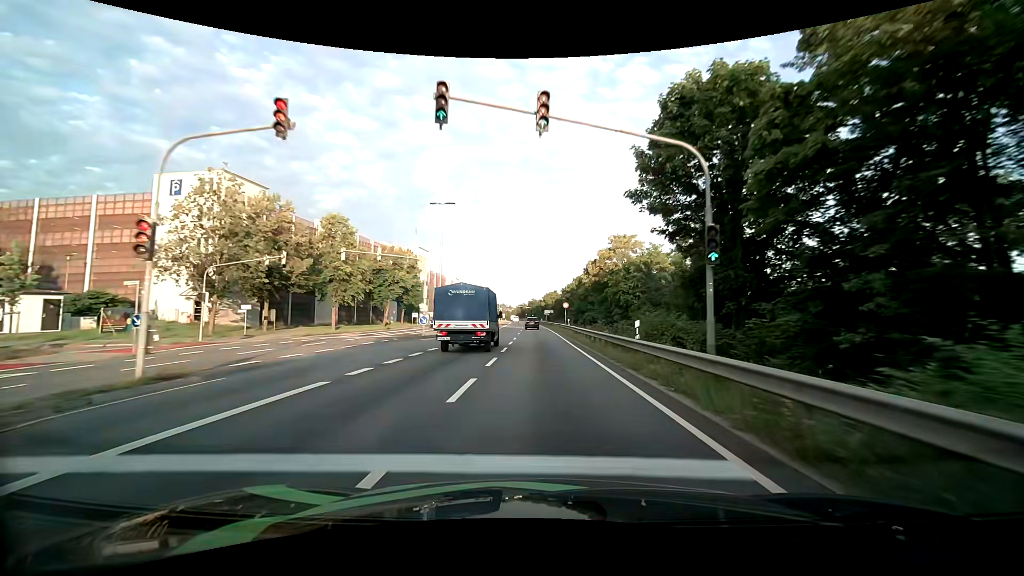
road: primary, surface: asphalt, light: Day
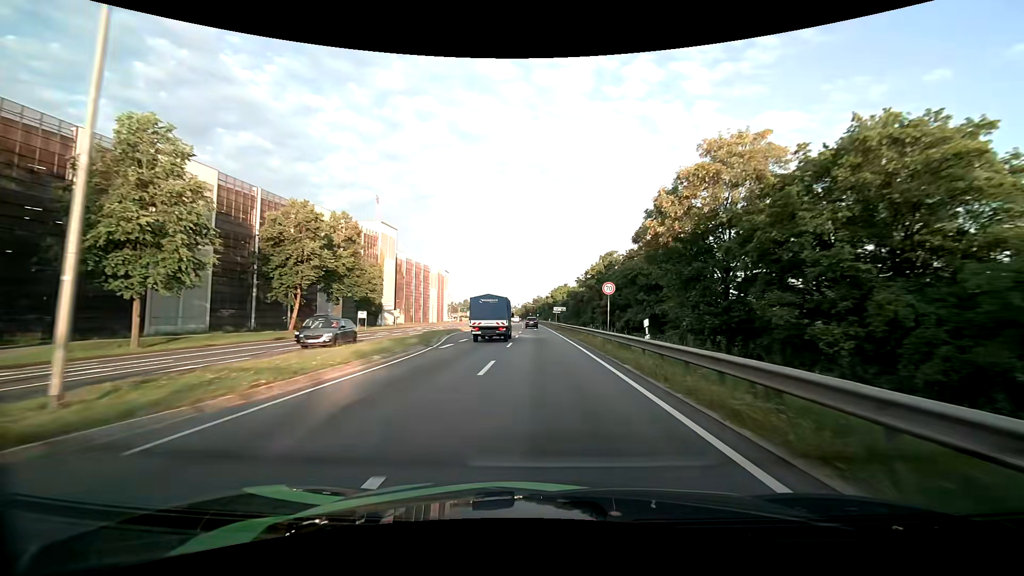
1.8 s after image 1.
(-0.2, +30.6) m; 0°
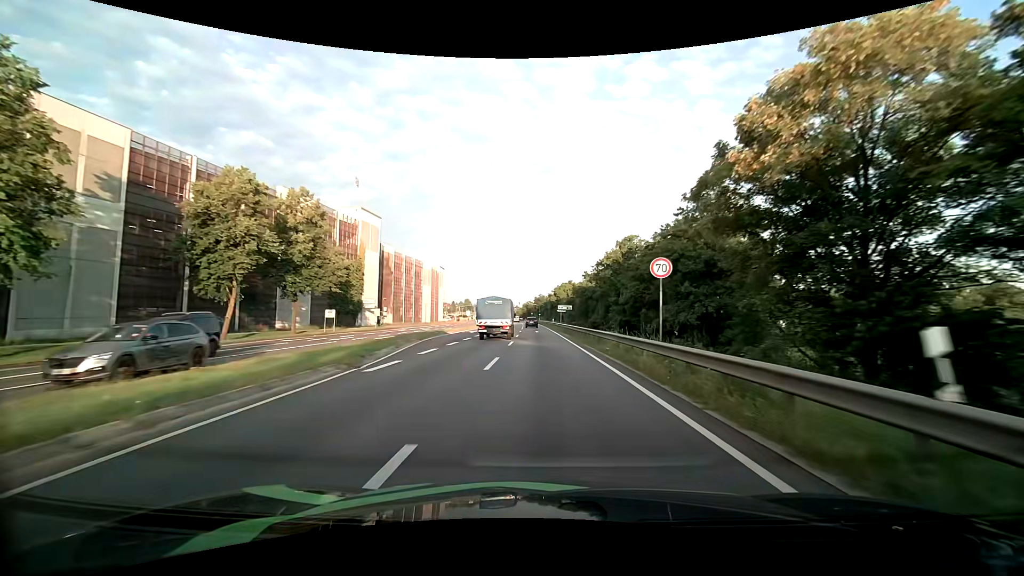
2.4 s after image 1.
(-0.1, +10.3) m; 0°
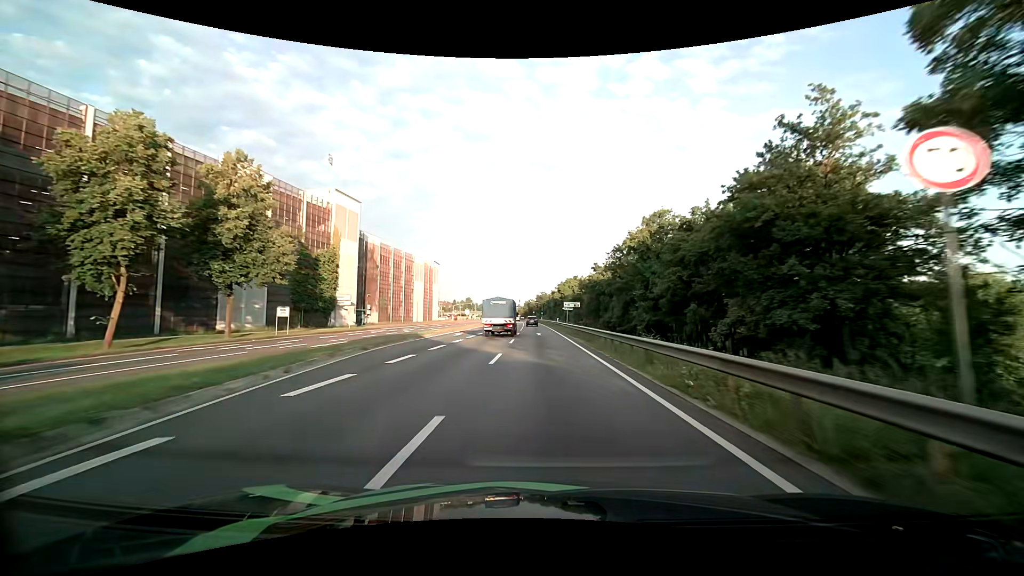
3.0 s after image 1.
(0.0, +10.1) m; -1°
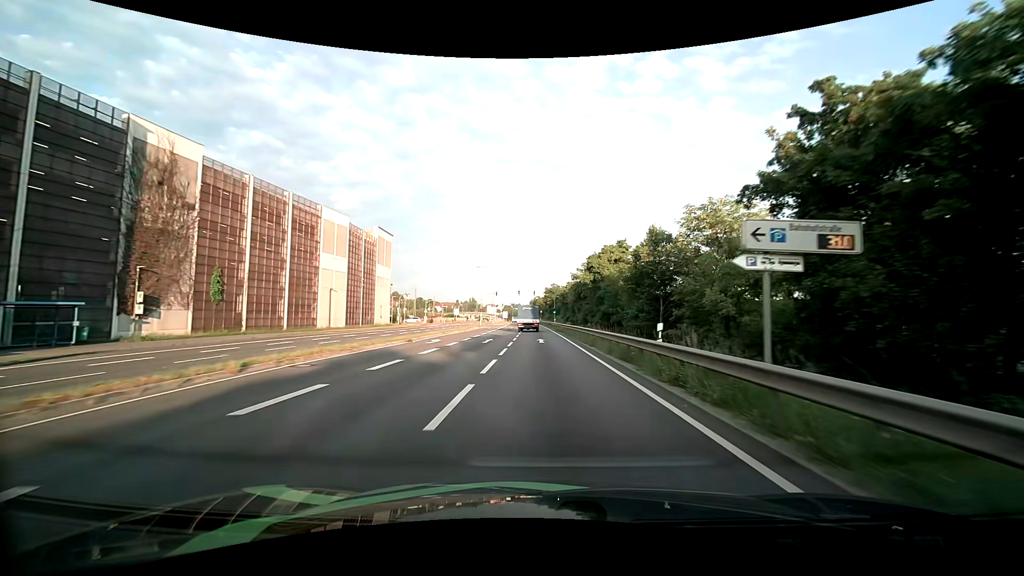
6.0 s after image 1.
(-0.3, +49.8) m; -1°
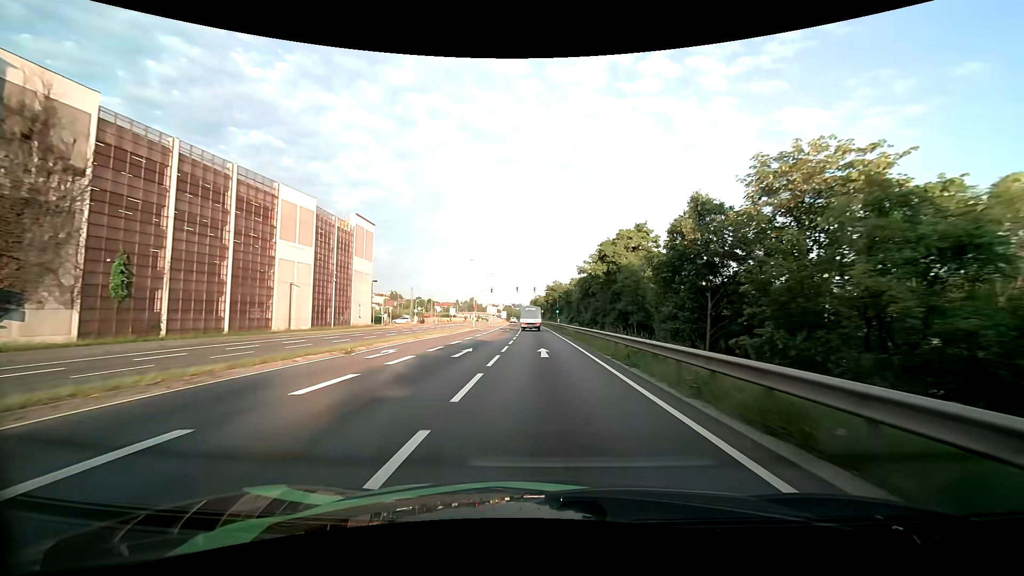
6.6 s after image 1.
(0.0, +10.0) m; 0°
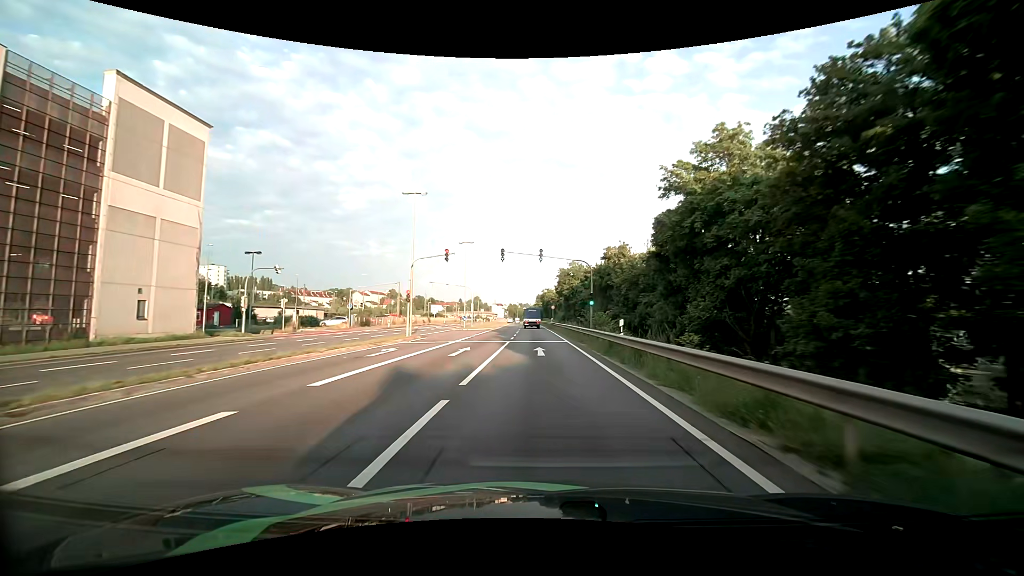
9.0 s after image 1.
(-0.3, +40.2) m; -1°
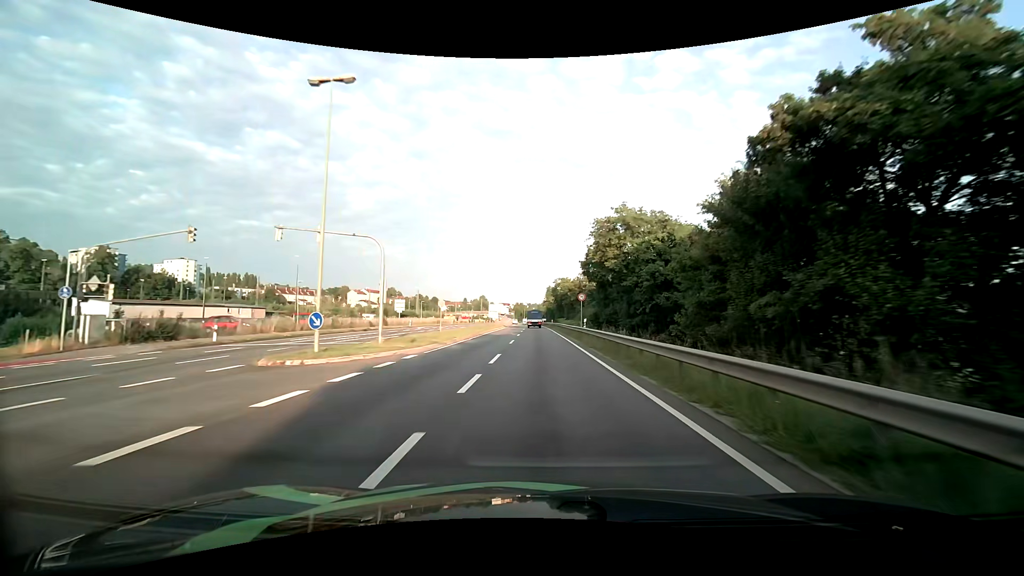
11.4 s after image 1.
(-0.3, +40.5) m; -1°
(0, +10) (0, +20) (0, +30) (0, +40) (-1, +50) (-1, +60) (-1, +70) (-1, +80) (-1, +90) (-2, +100) m
